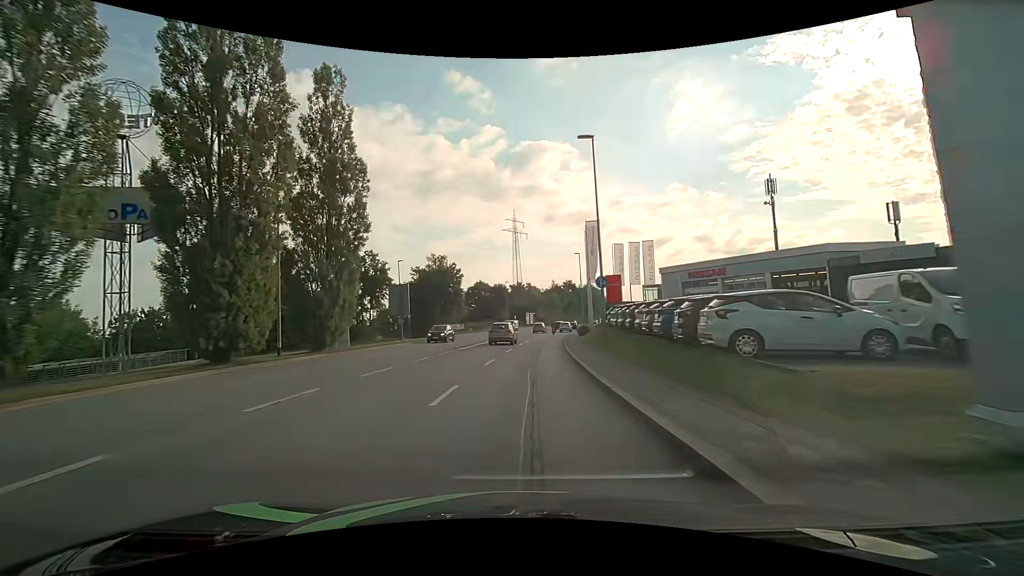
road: tertiary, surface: asphalt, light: Day
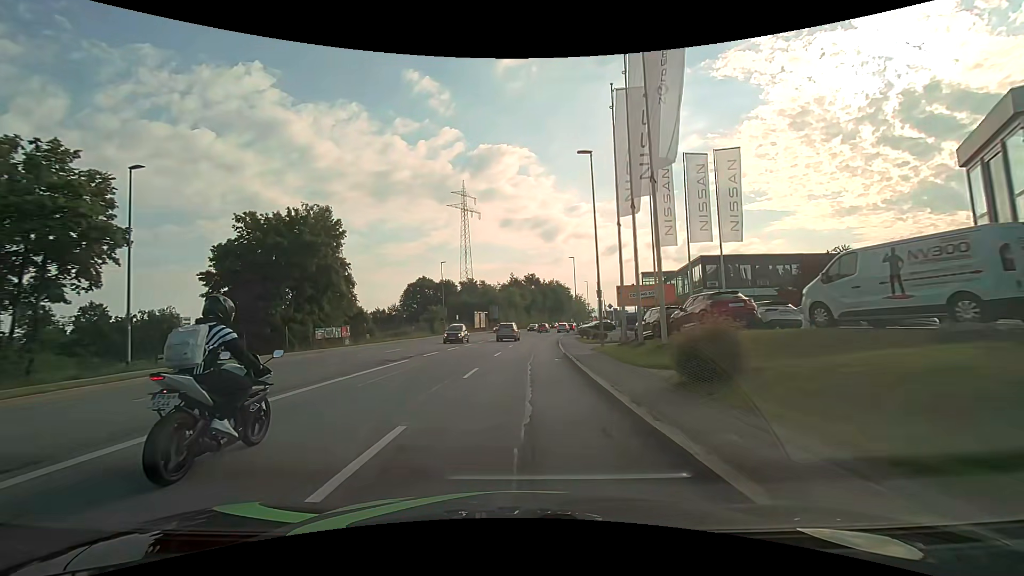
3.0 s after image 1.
(+1.7, +38.5) m; +6°
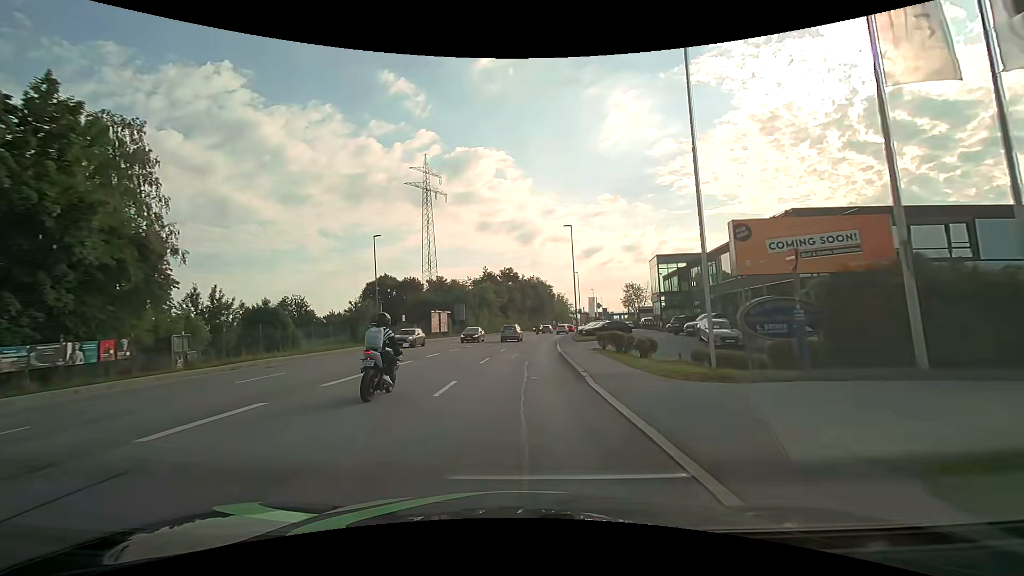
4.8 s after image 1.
(+0.4, +22.7) m; +2°
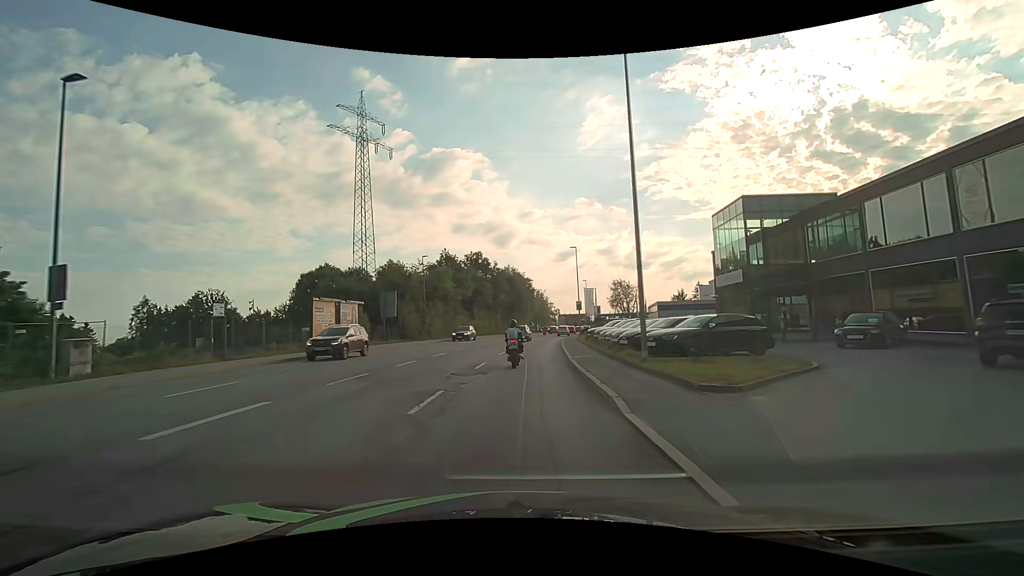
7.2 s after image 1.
(+1.0, +30.2) m; +3°
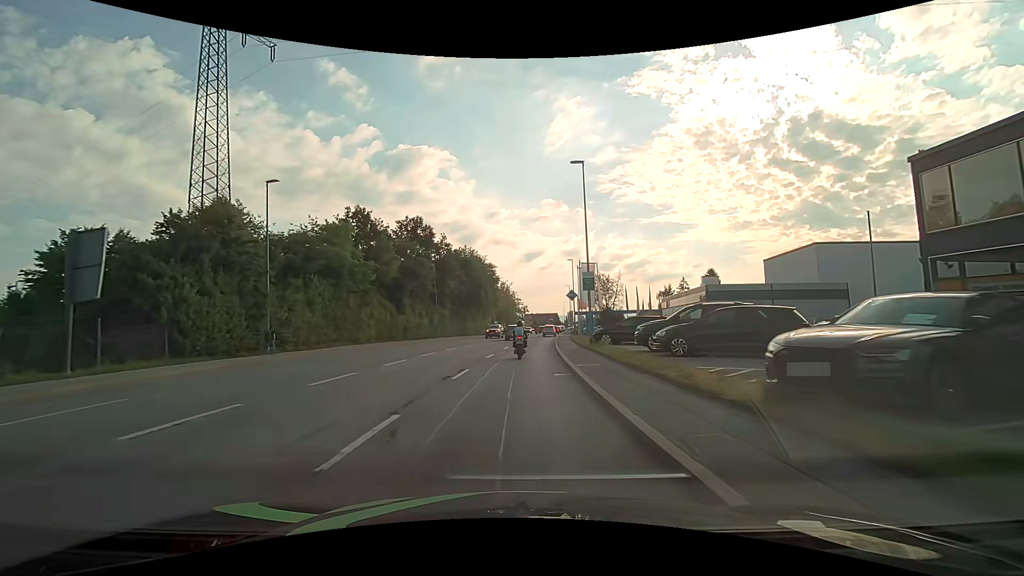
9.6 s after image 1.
(+1.1, +30.4) m; +4°
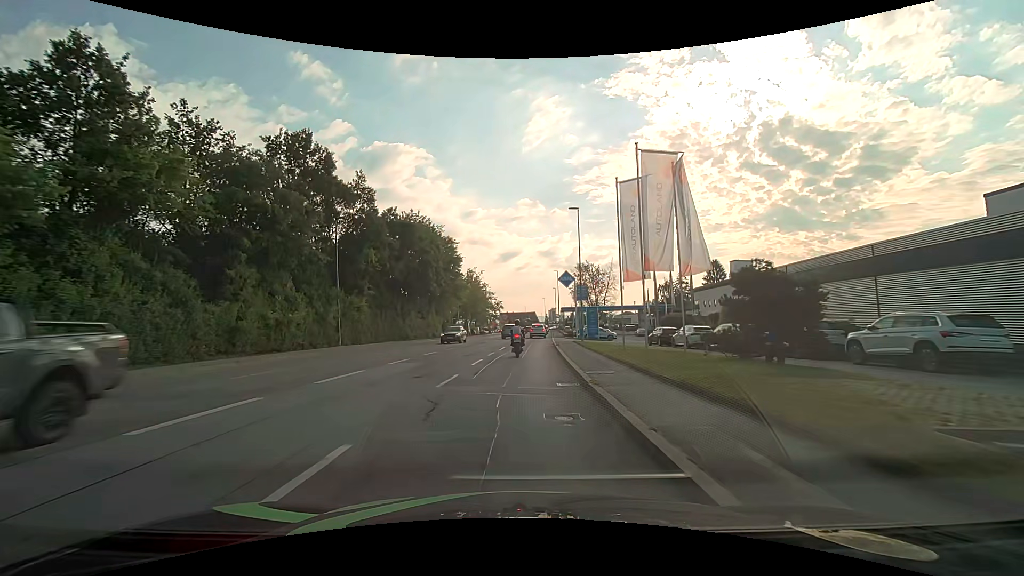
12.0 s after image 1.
(+0.7, +29.2) m; +3°
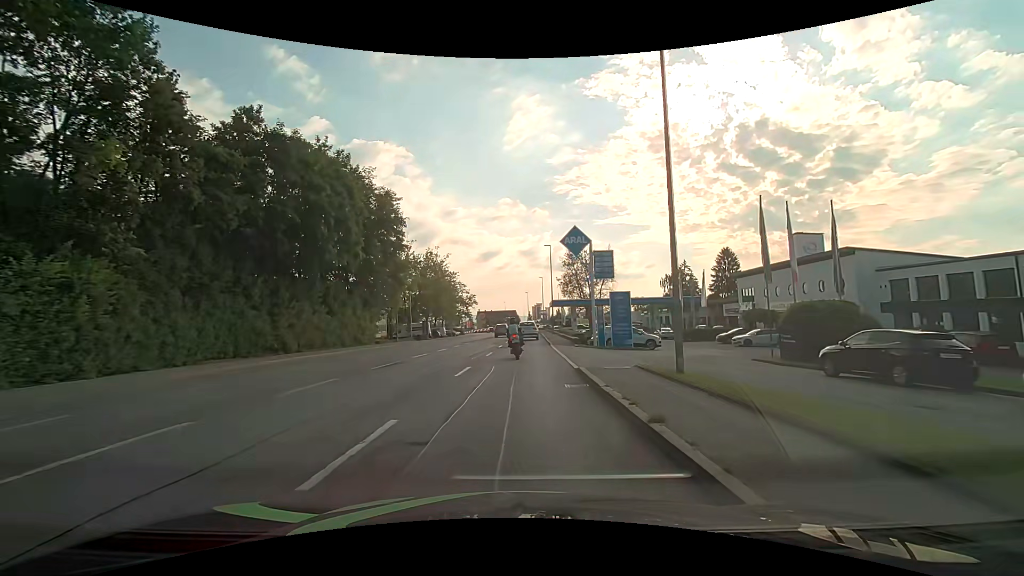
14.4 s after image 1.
(+0.5, +25.6) m; +2°
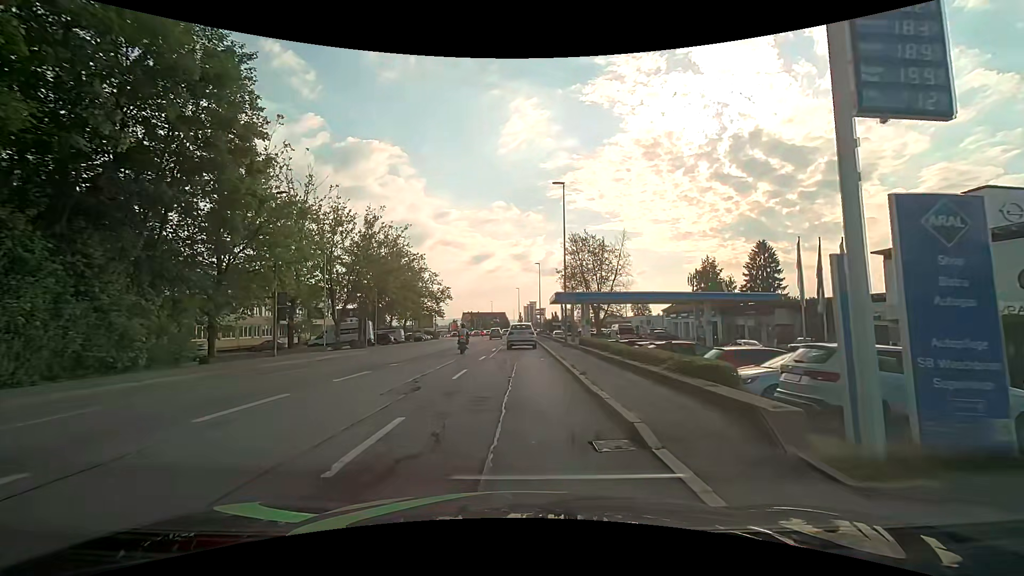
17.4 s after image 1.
(+0.6, +26.1) m; +2°
(0, +10) (0, +20) (0, +30) (0, +40) (0, +50) (0, +60) (0, +70) (0, +80) (0, +90) (-2, +100) m
